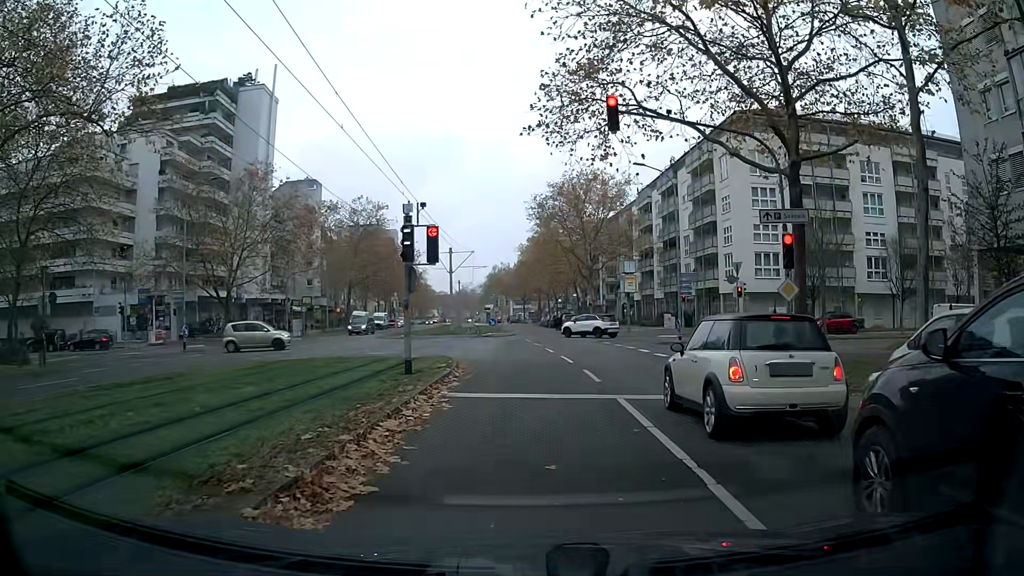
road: tertiary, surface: asphalt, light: Day
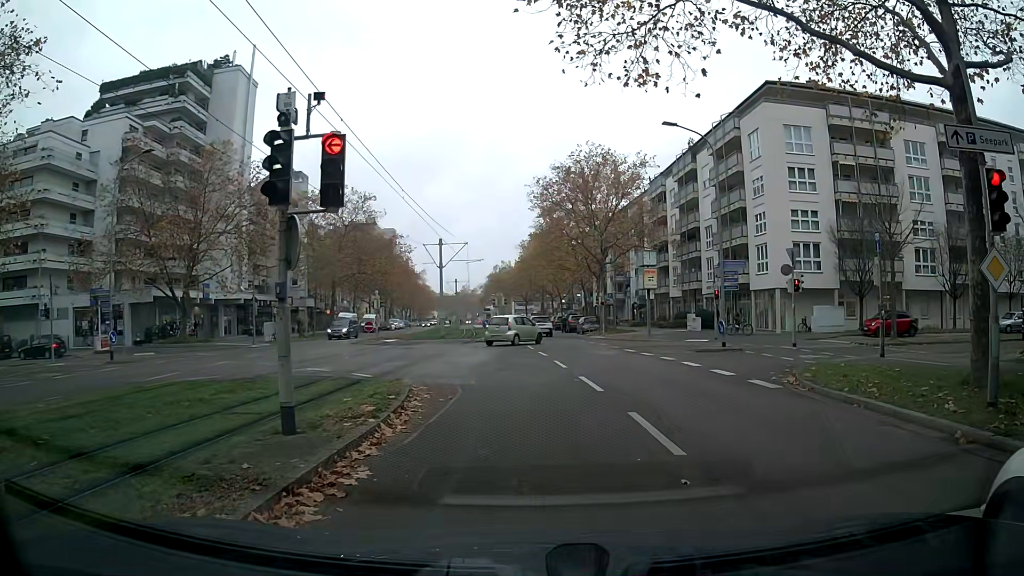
(+0.1, +7.6) m; -2°
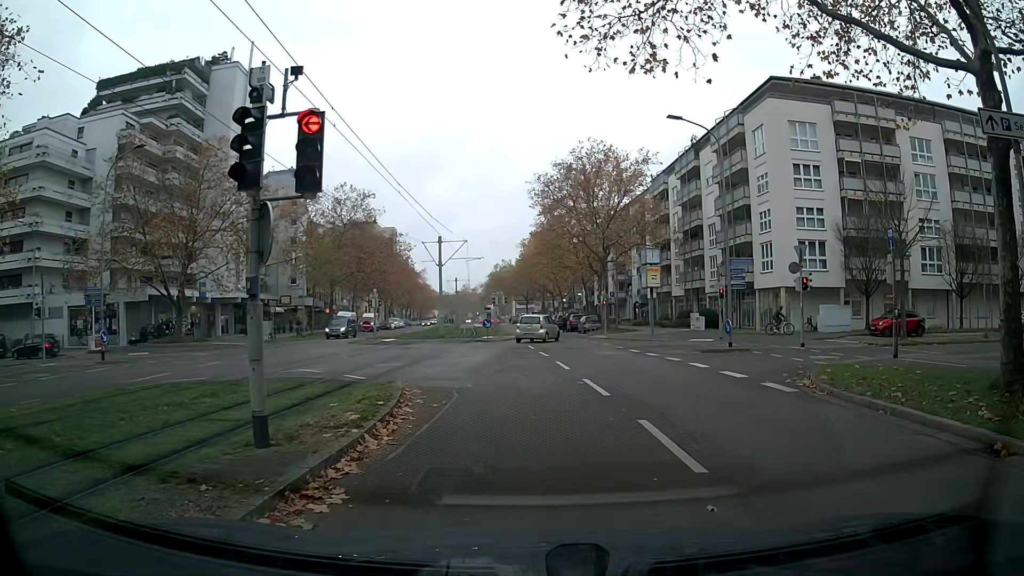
(0.0, +0.8) m; 0°
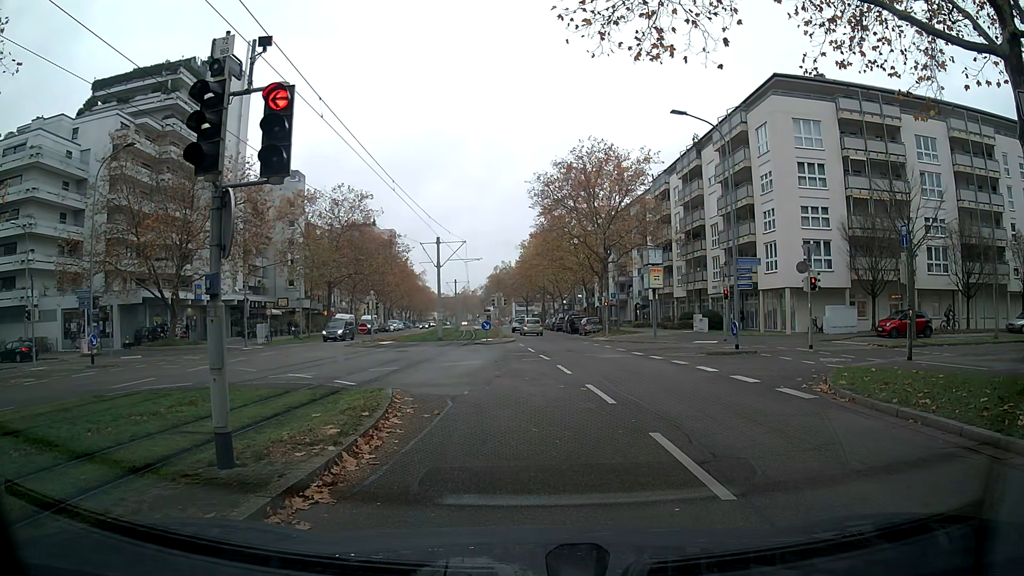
(0.0, +0.9) m; 0°
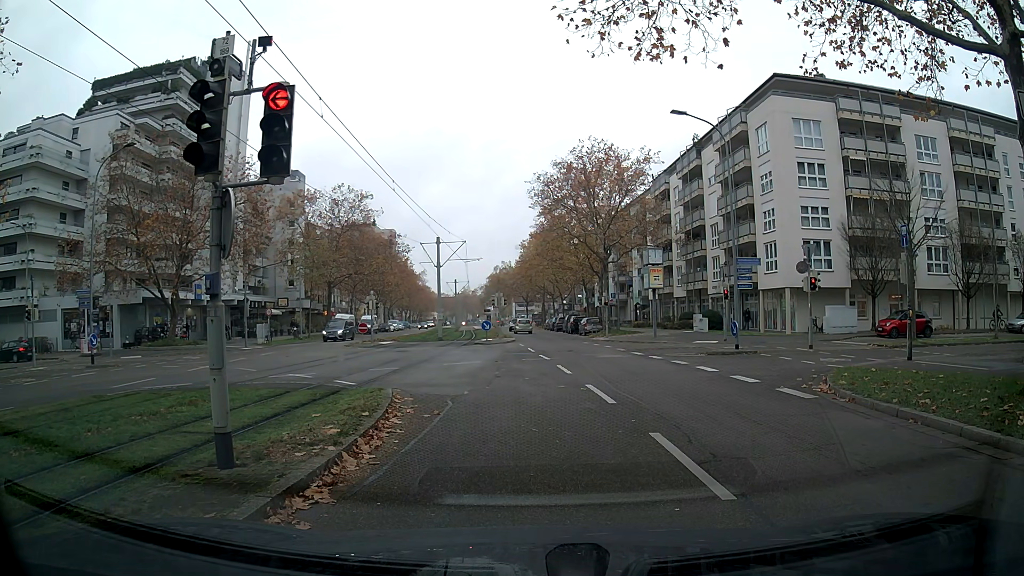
(0.0, 0.0) m; 0°
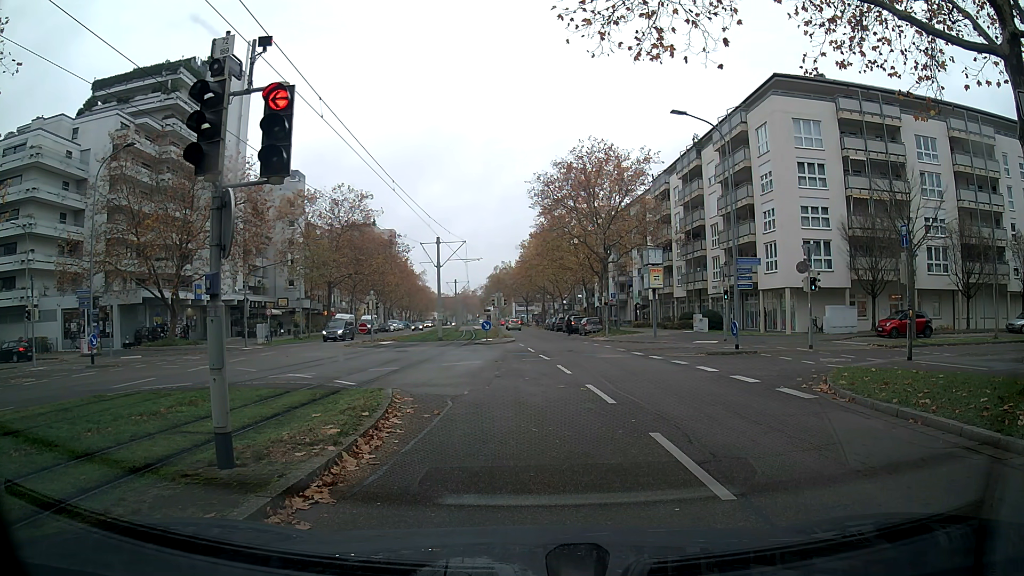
(0.0, 0.0) m; 0°
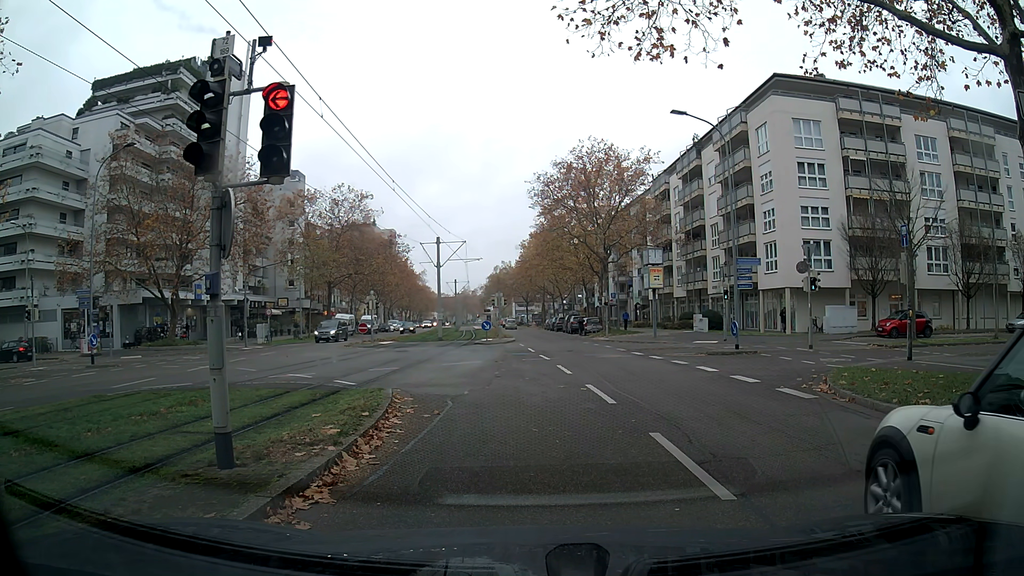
(0.0, 0.0) m; 0°
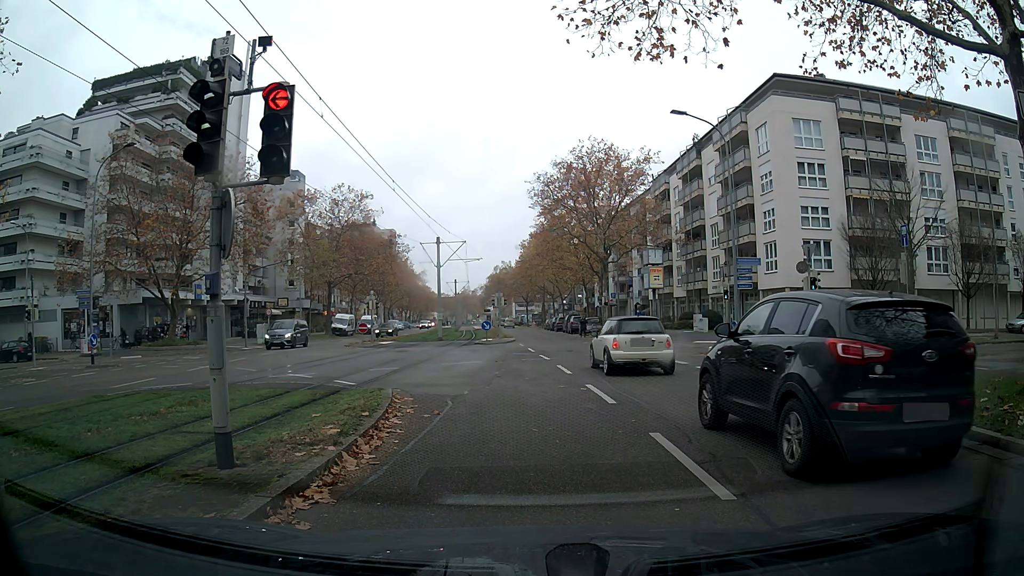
(0.0, 0.0) m; 0°
